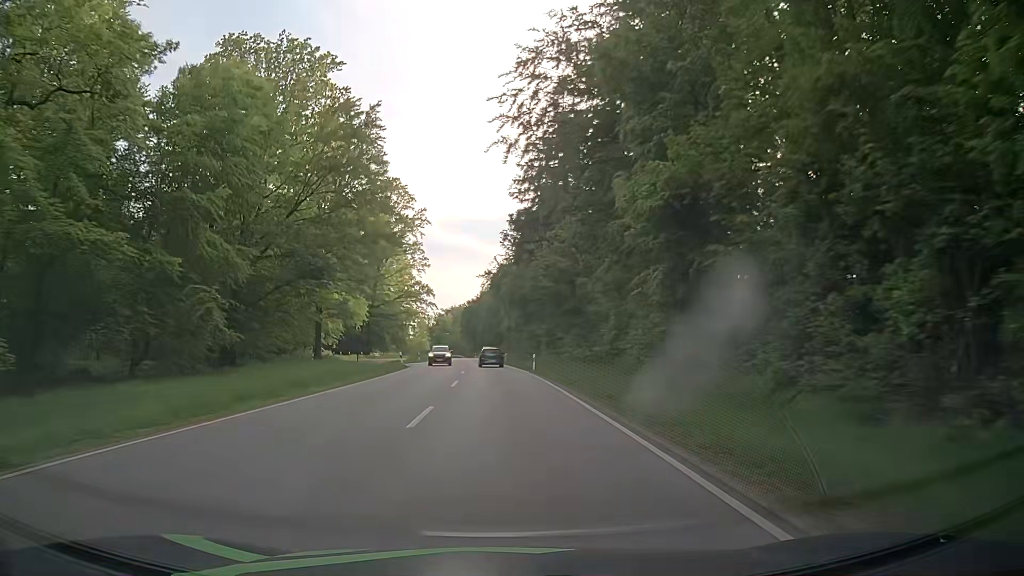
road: secondary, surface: asphalt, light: Day
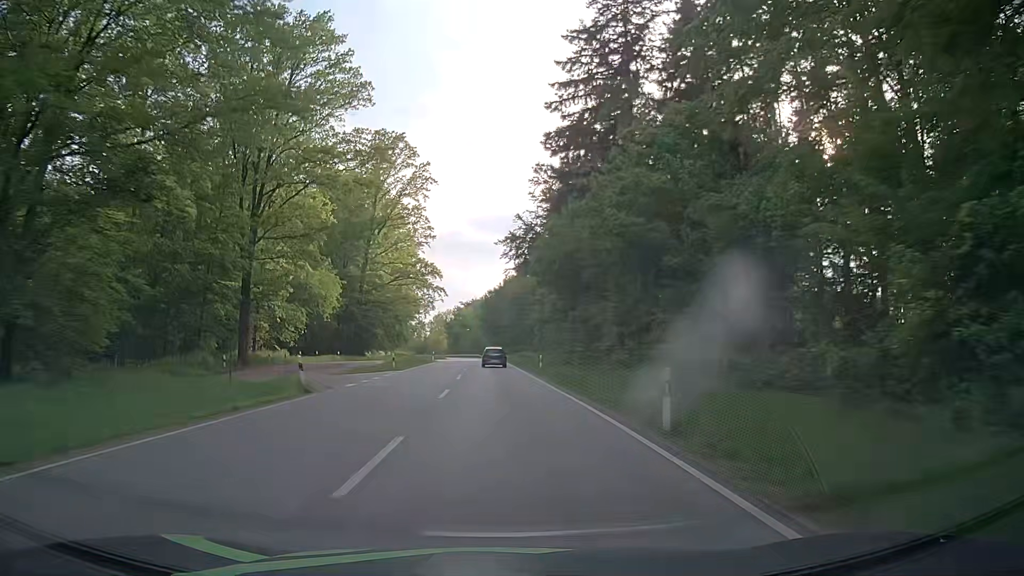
(-0.5, +29.3) m; -3°
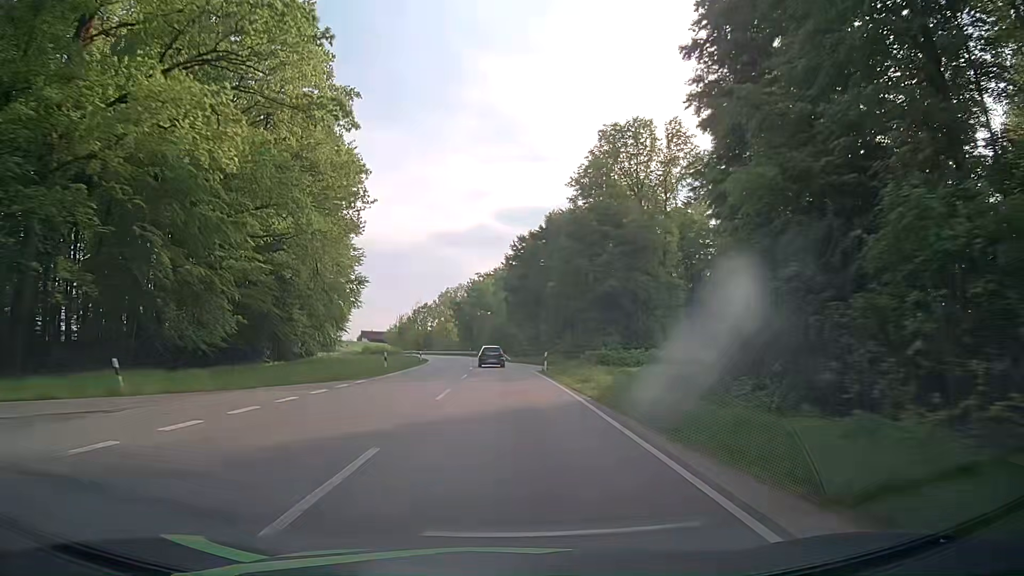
(-1.7, +73.0) m; -2°
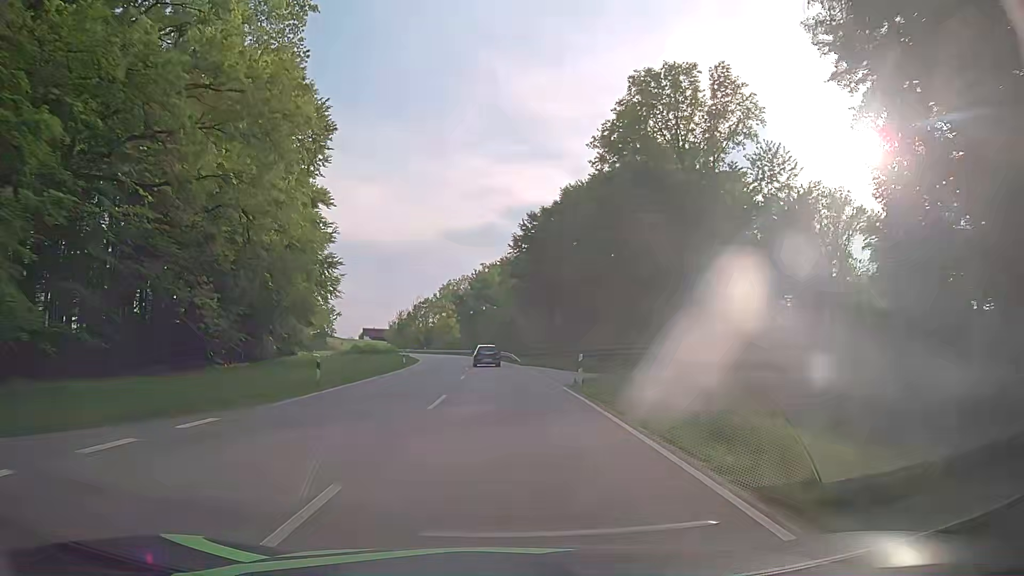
(-0.1, +14.4) m; 0°
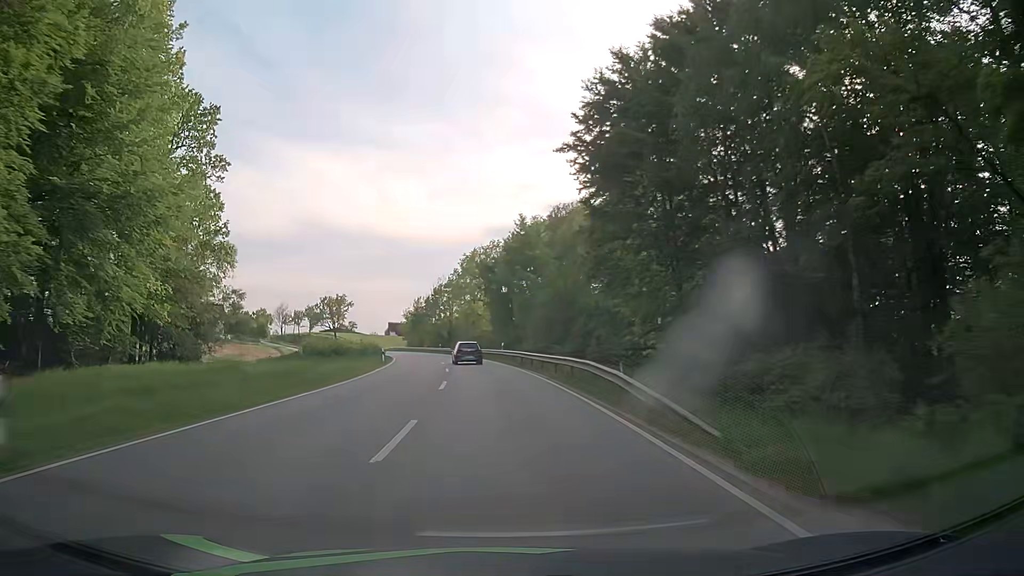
(-1.2, +42.5) m; -4°
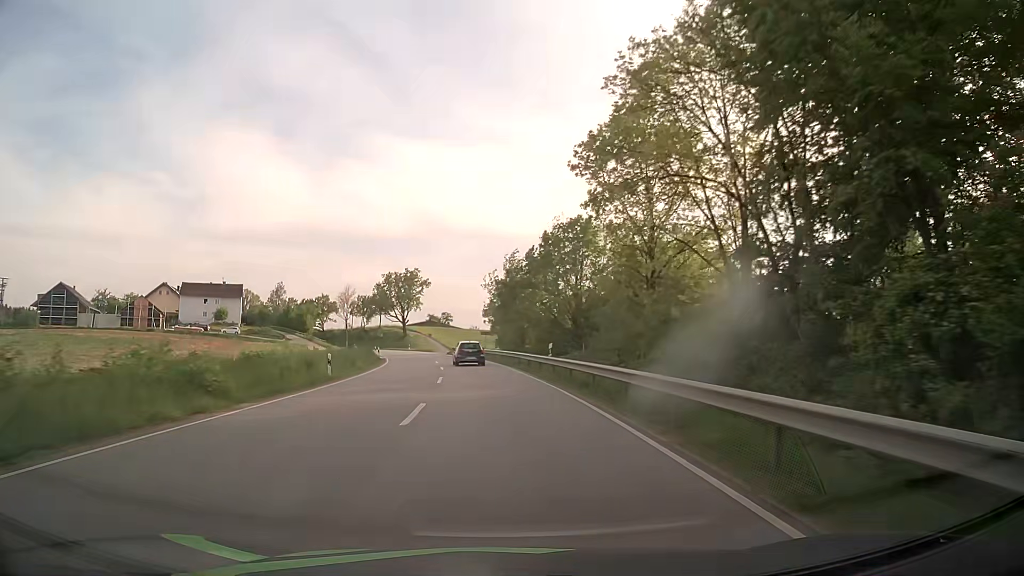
(-6.2, +68.2) m; -10°
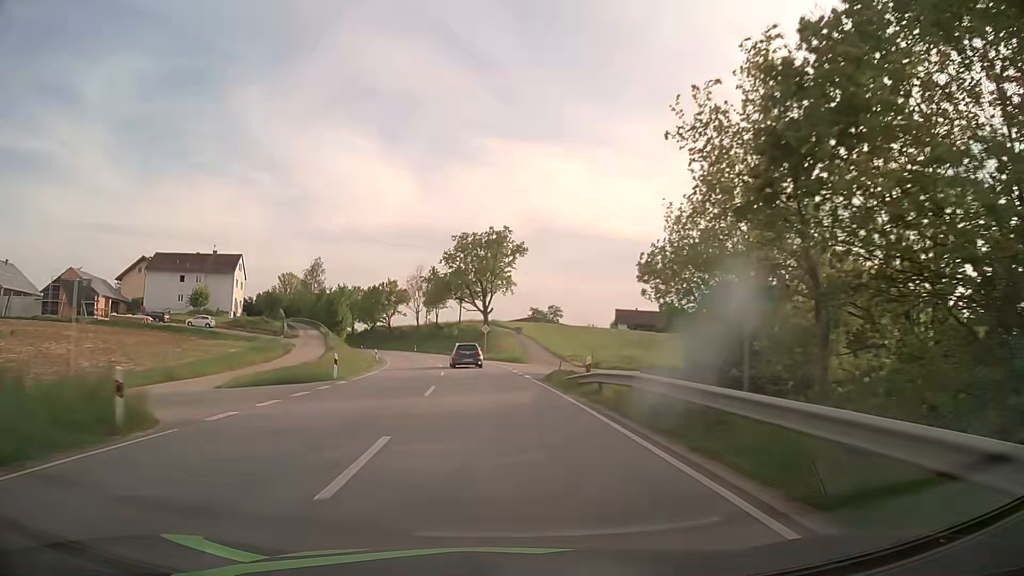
(-4.3, +53.3) m; -9°
